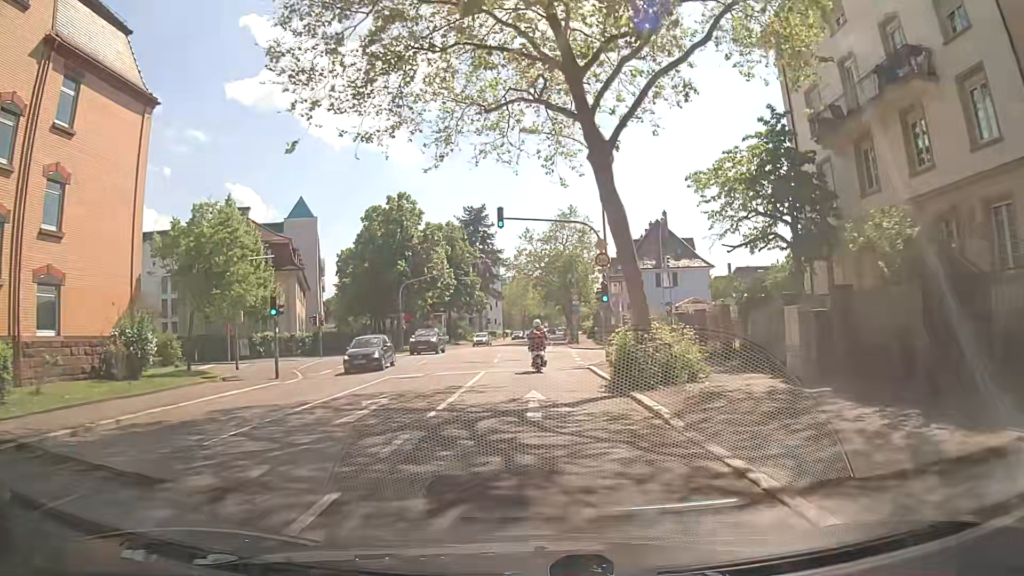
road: secondary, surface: asphalt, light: Day
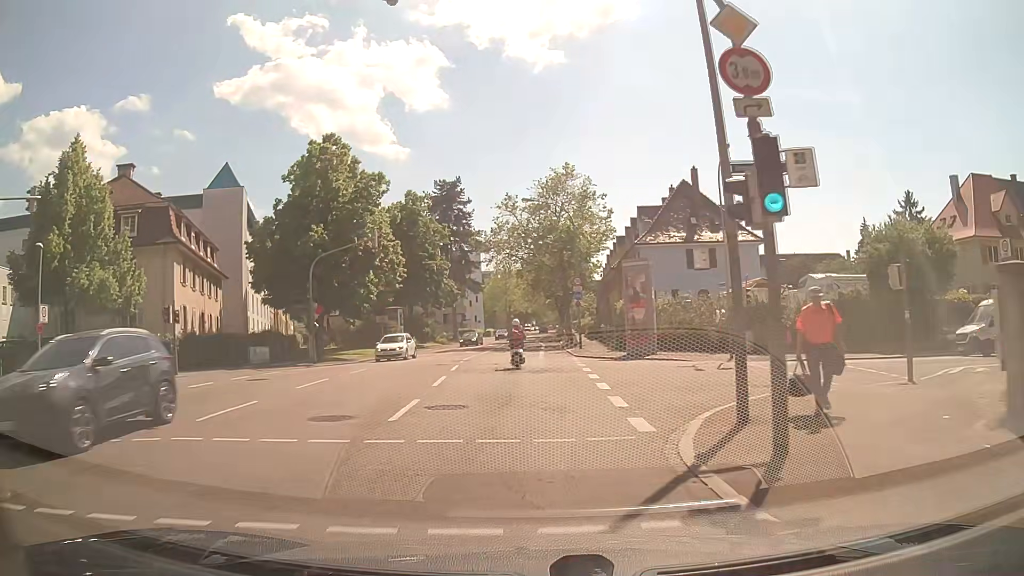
(-0.2, +19.6) m; 0°
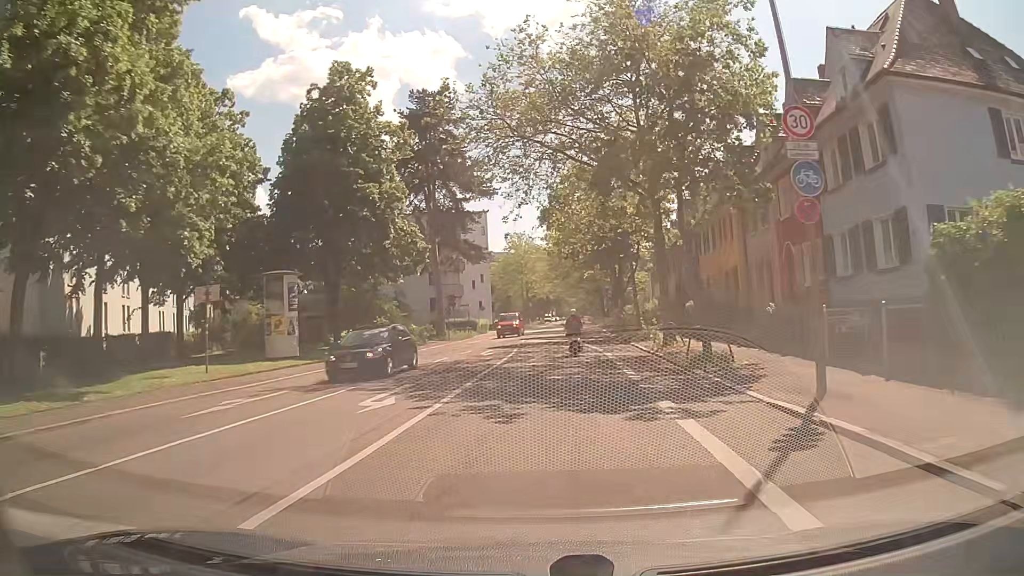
(-1.3, +34.1) m; -1°
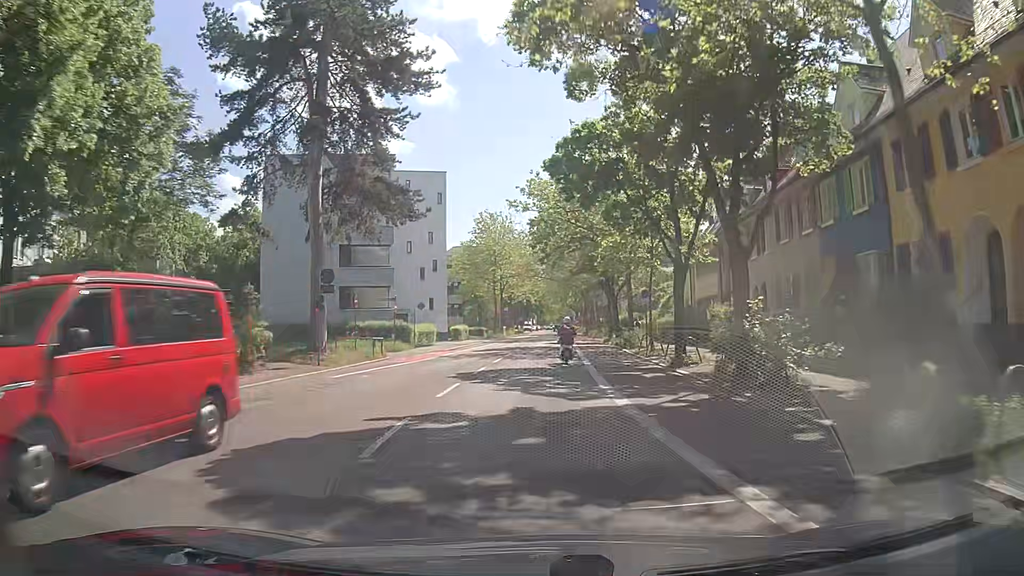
(+0.4, +28.1) m; +2°
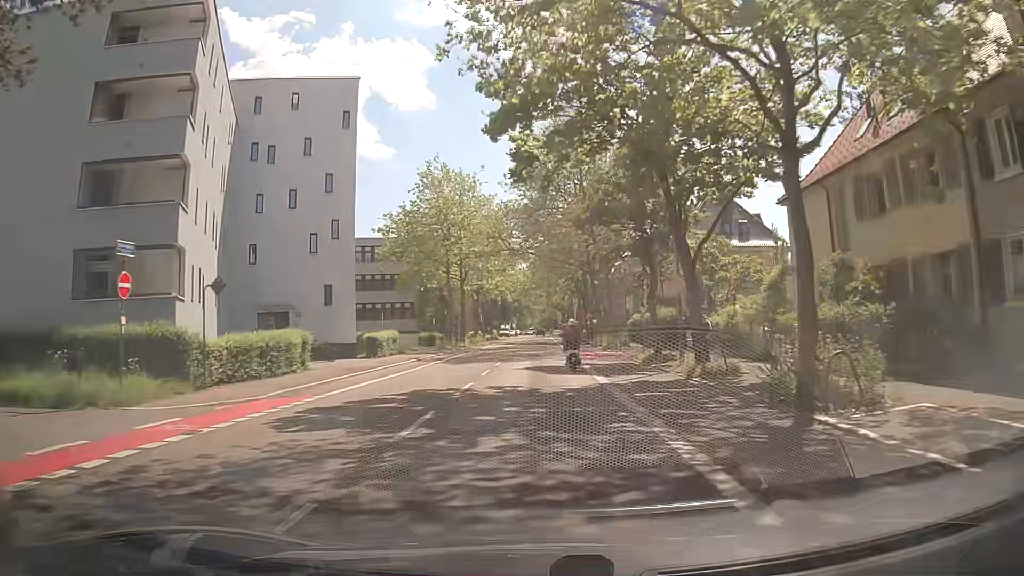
(+0.1, +27.4) m; +1°
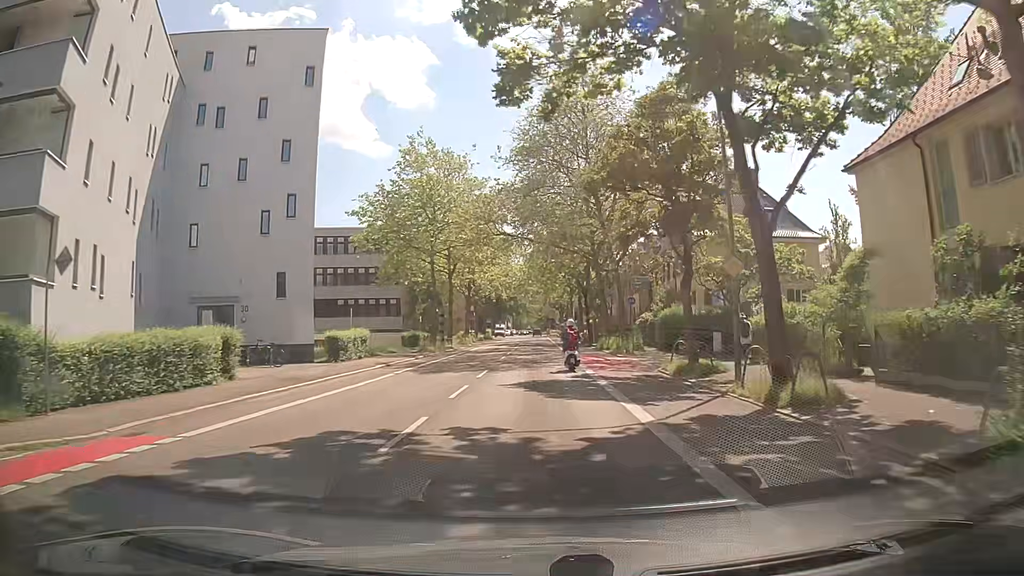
(+0.1, +6.8) m; 0°
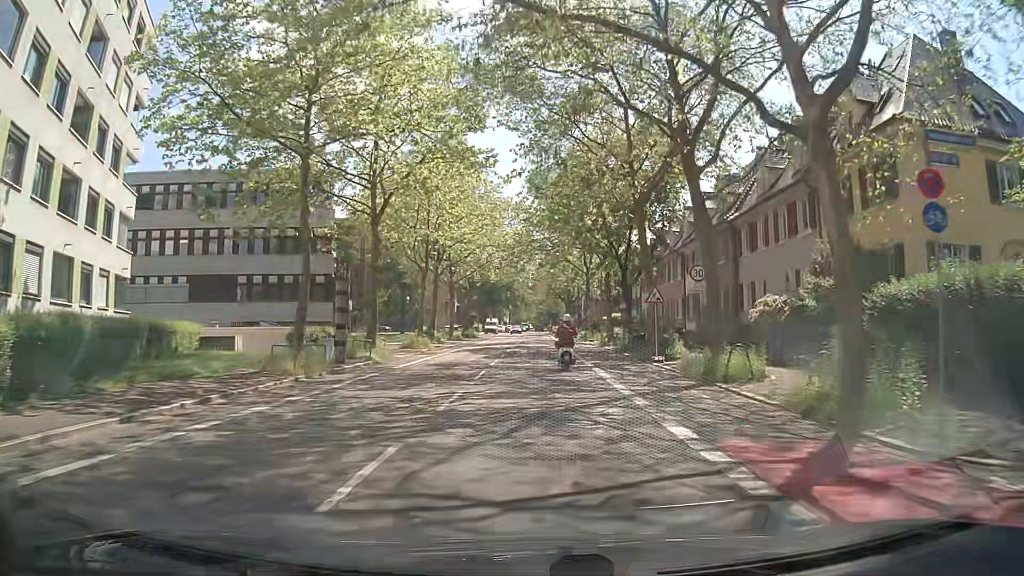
(+0.3, +27.1) m; 0°
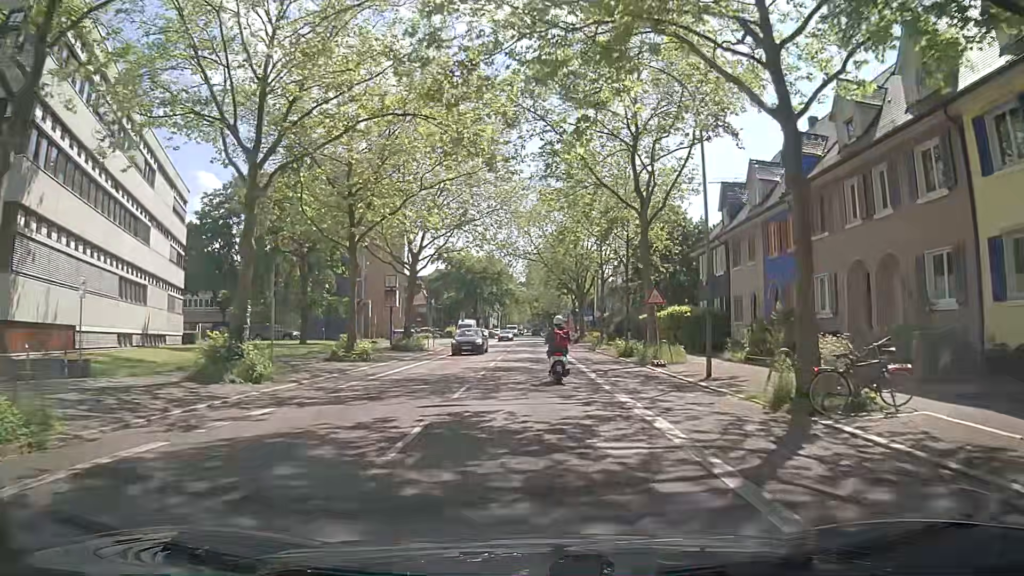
(+0.3, +34.2) m; +1°
(0, +10) (0, +20) (0, +30) (0, +40) (0, +50) (0, +60) (0, +70) (-1, +80) (-1, +90) (-1, +100) m
